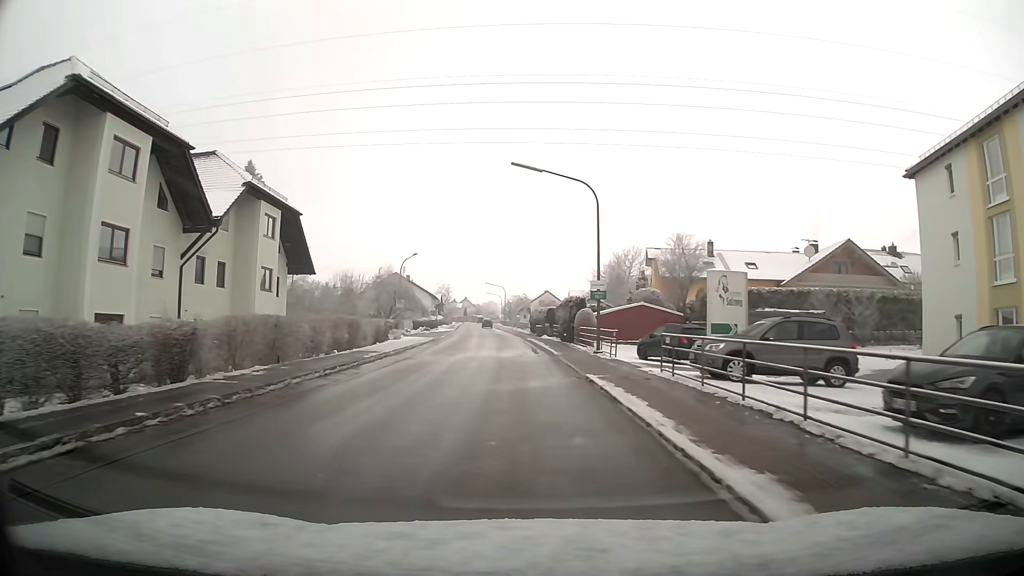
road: tertiary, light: Day
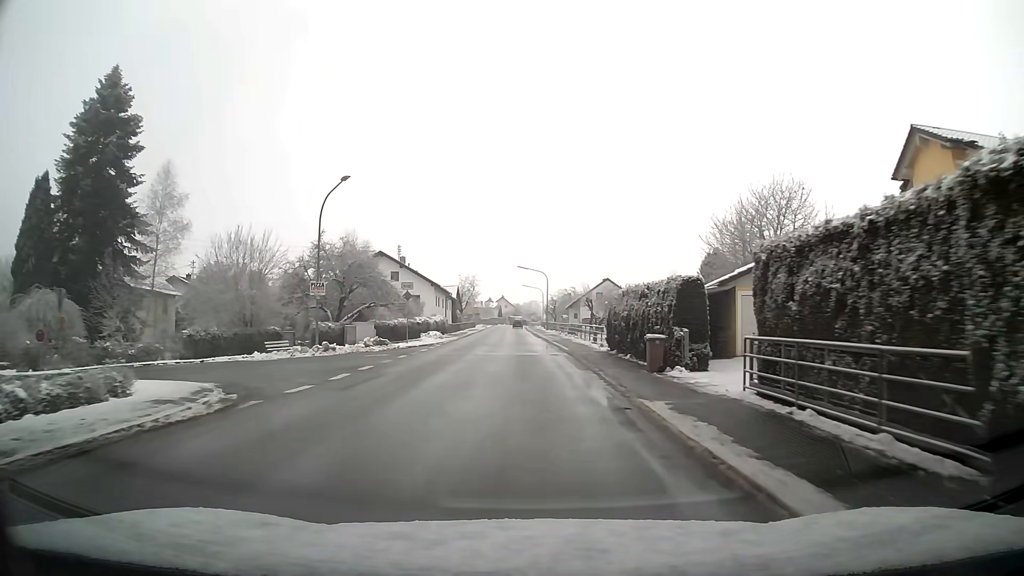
(-1.4, +39.5) m; -4°
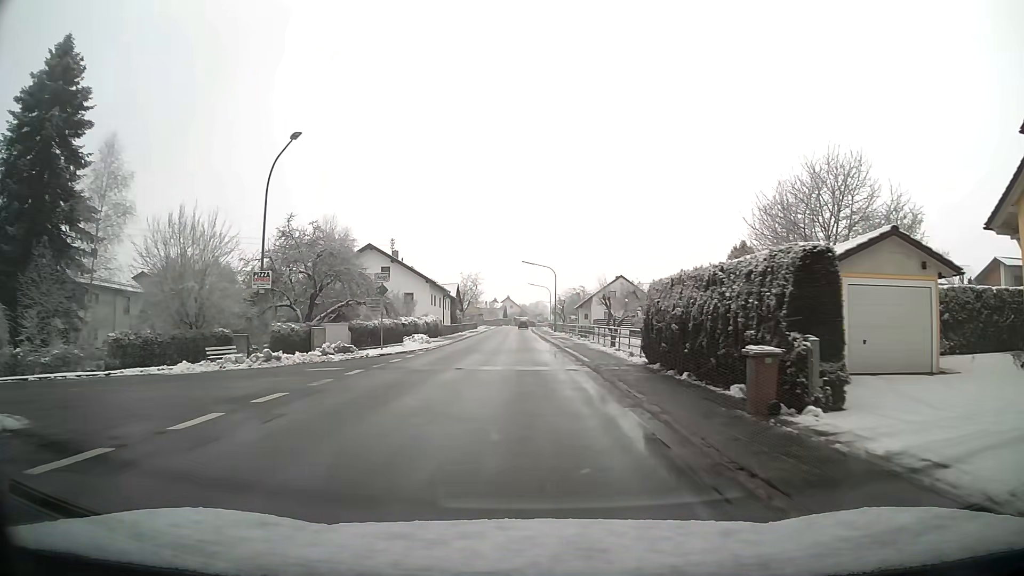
(0.0, +8.0) m; -1°
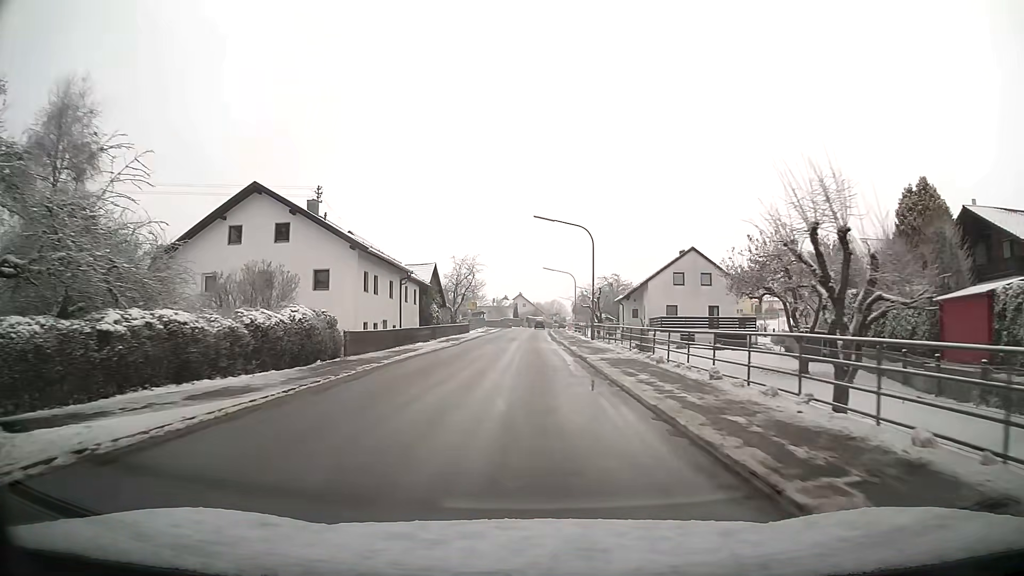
(-0.3, +32.0) m; -1°
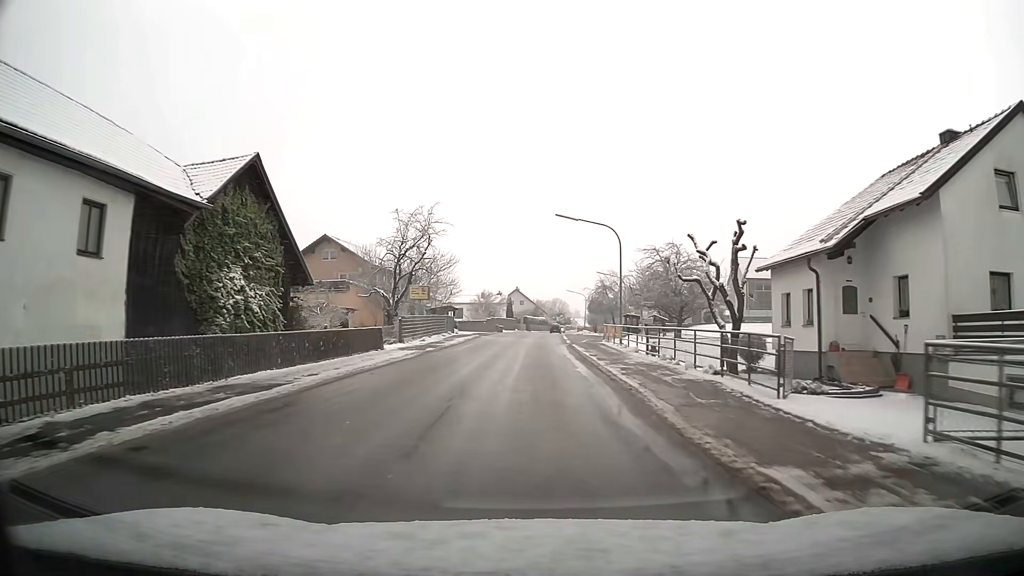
(-0.2, +39.2) m; 0°
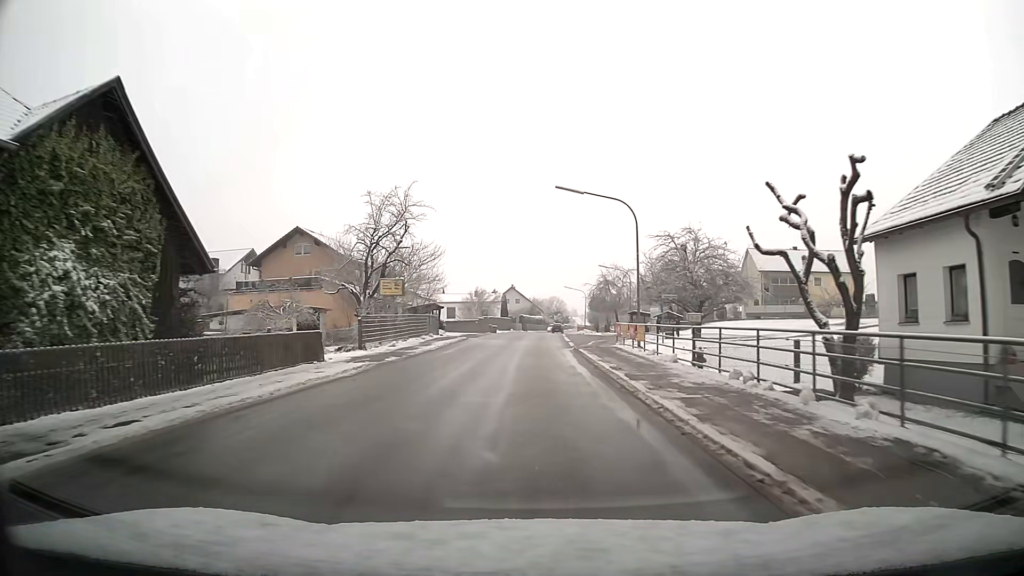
(0.0, +7.7) m; 0°
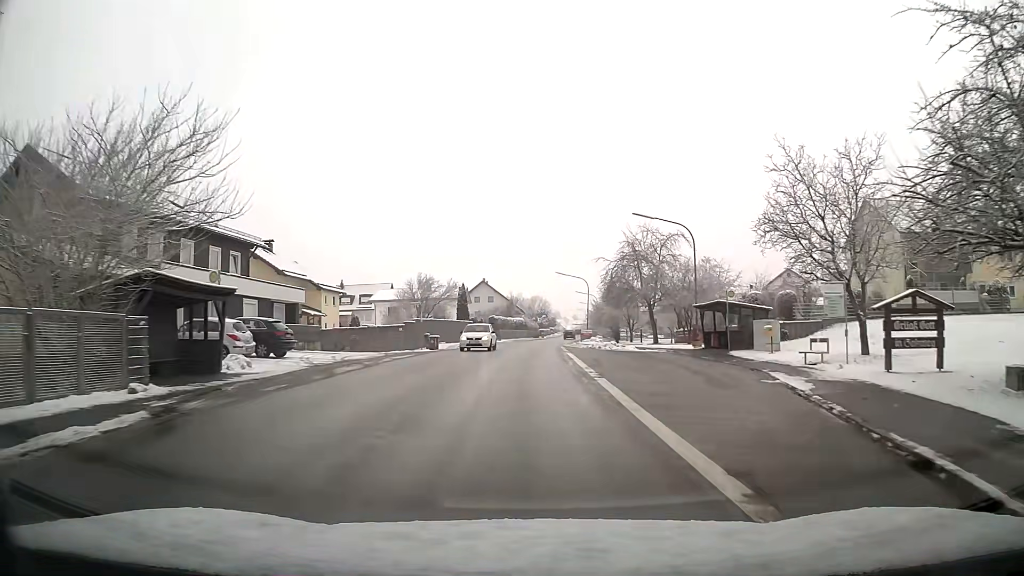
(+0.5, +38.6) m; +2°
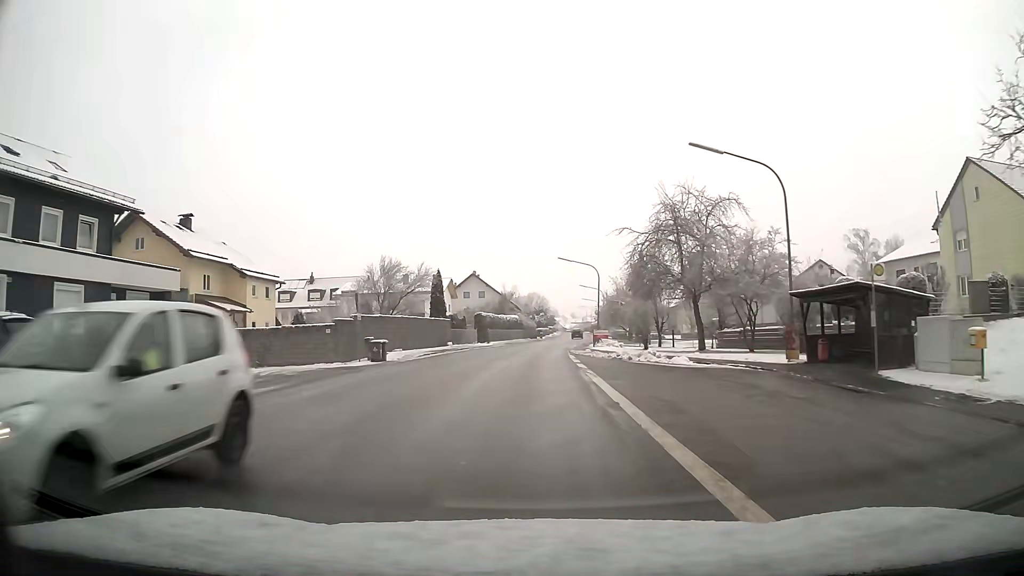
(+0.1, +15.4) m; 0°
(0, +10) (0, +20) (0, +30) (+1, +40) (+1, +50) (+2, +60) (+3, +70) (+4, +80) (+6, +90) (+7, +100) m
